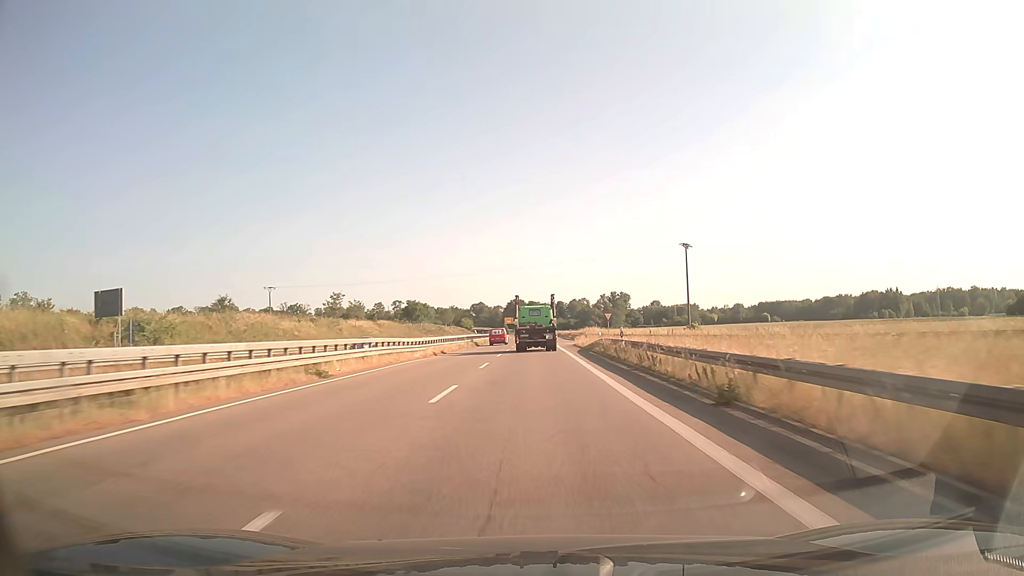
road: trunk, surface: asphalt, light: Day
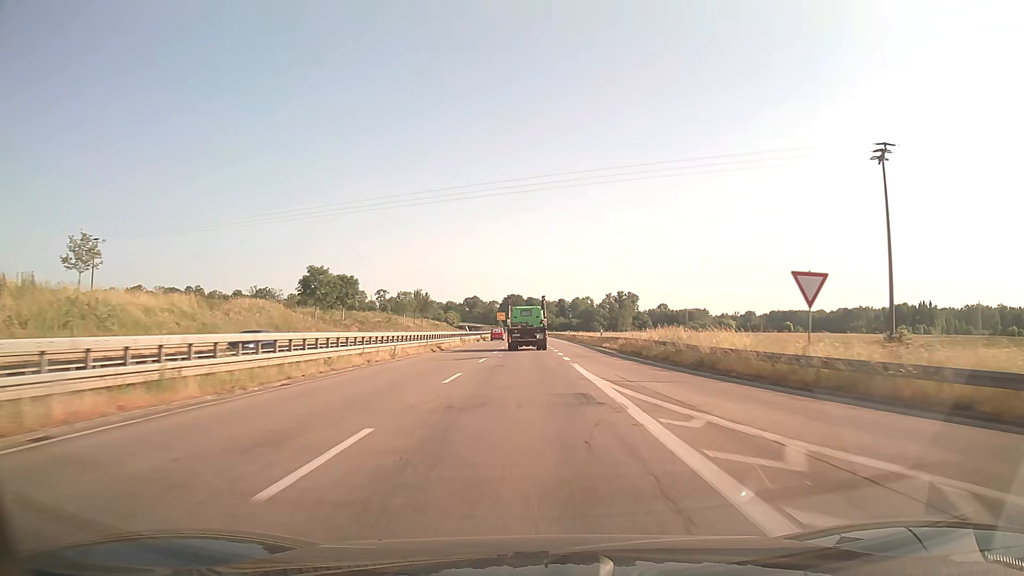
(+0.1, +55.2) m; 0°
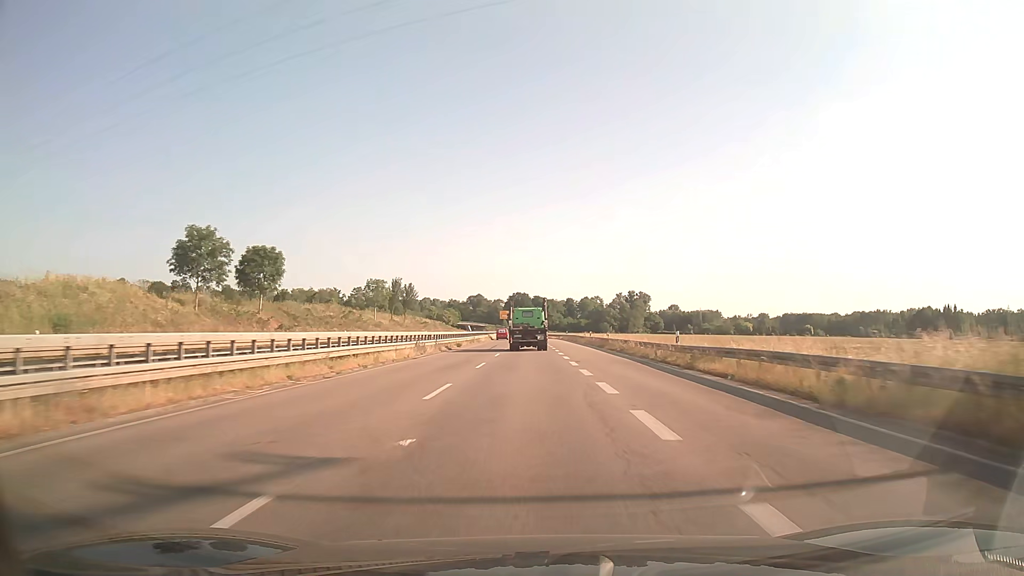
(-0.1, +27.7) m; 0°
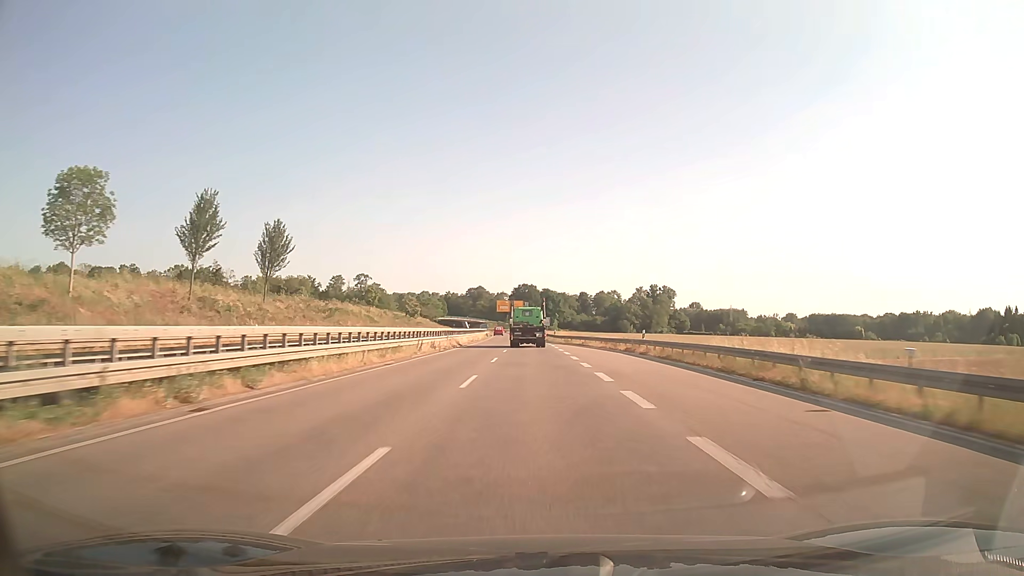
(-0.7, +69.3) m; -1°
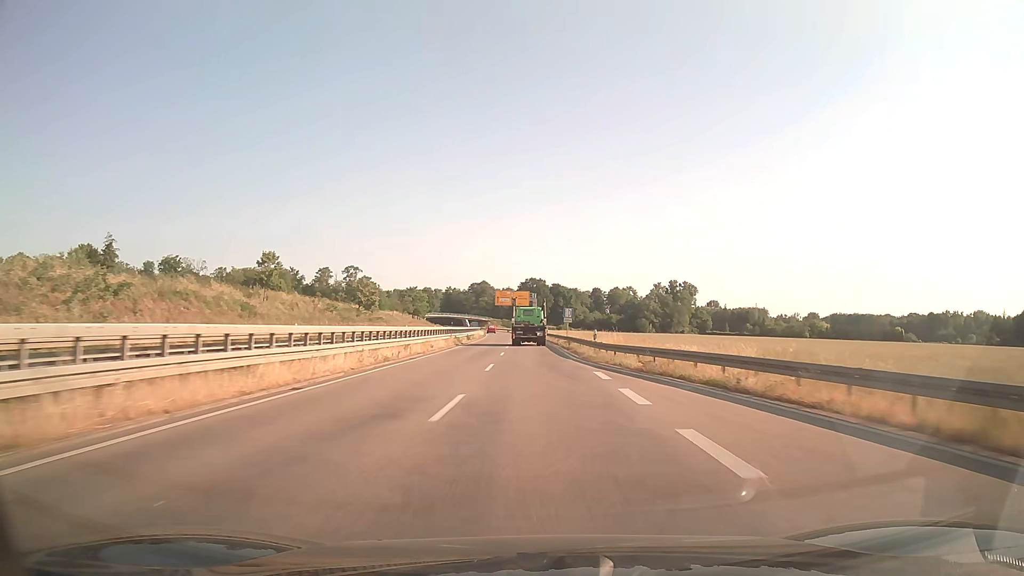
(-0.3, +41.5) m; -1°
